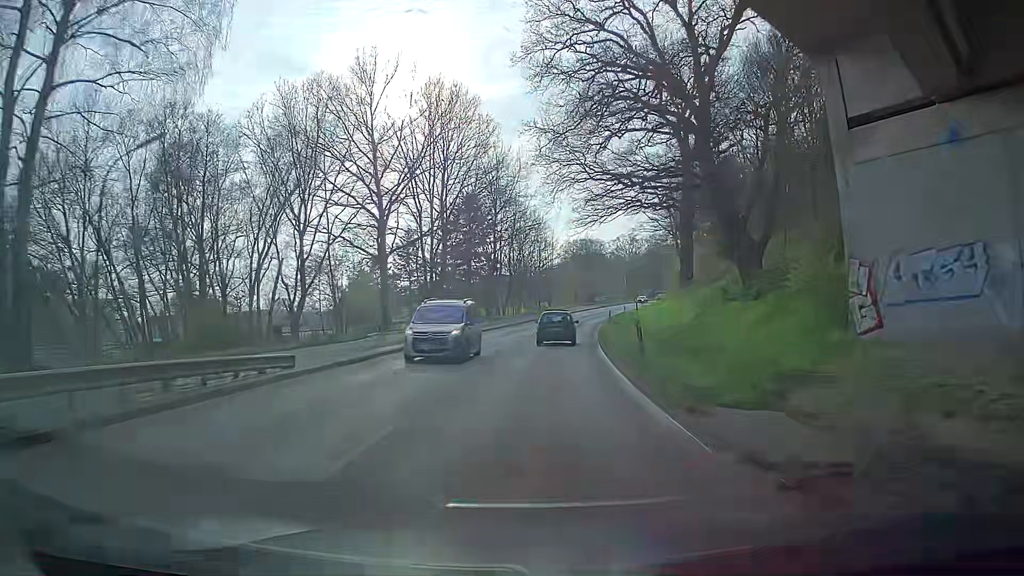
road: secondary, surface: asphalt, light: Day
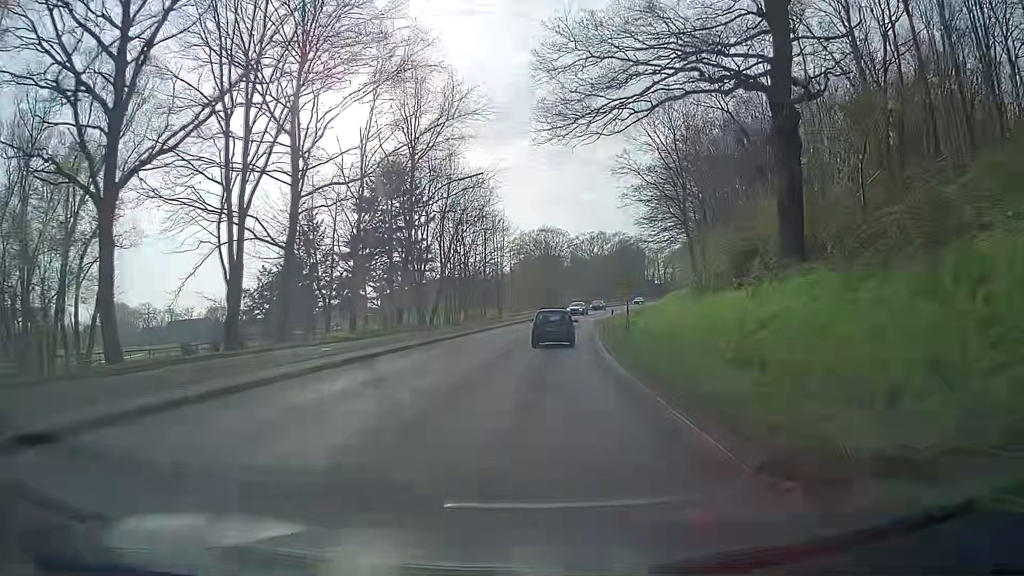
(+0.3, +28.2) m; +3°
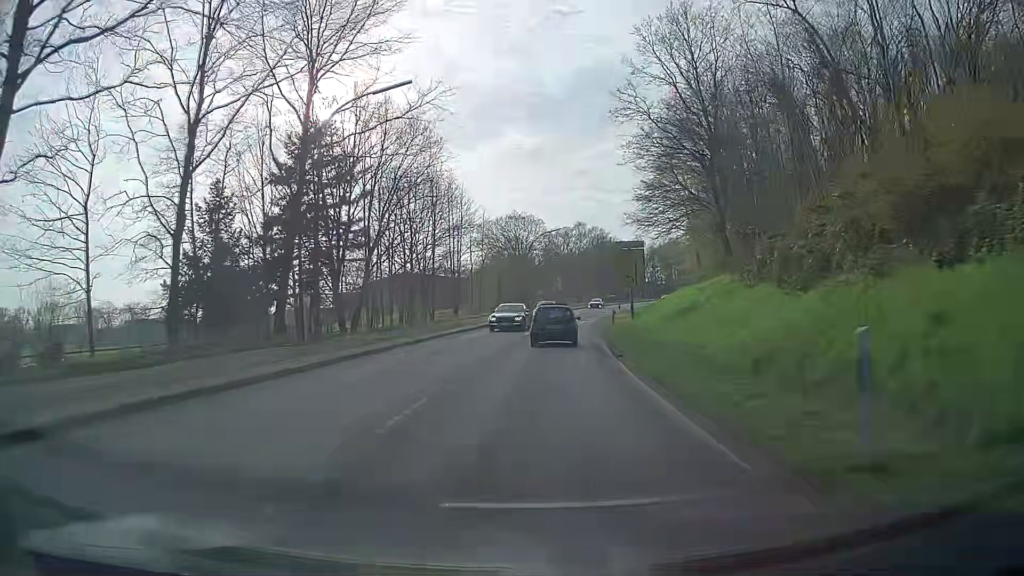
(+0.4, +17.8) m; +3°
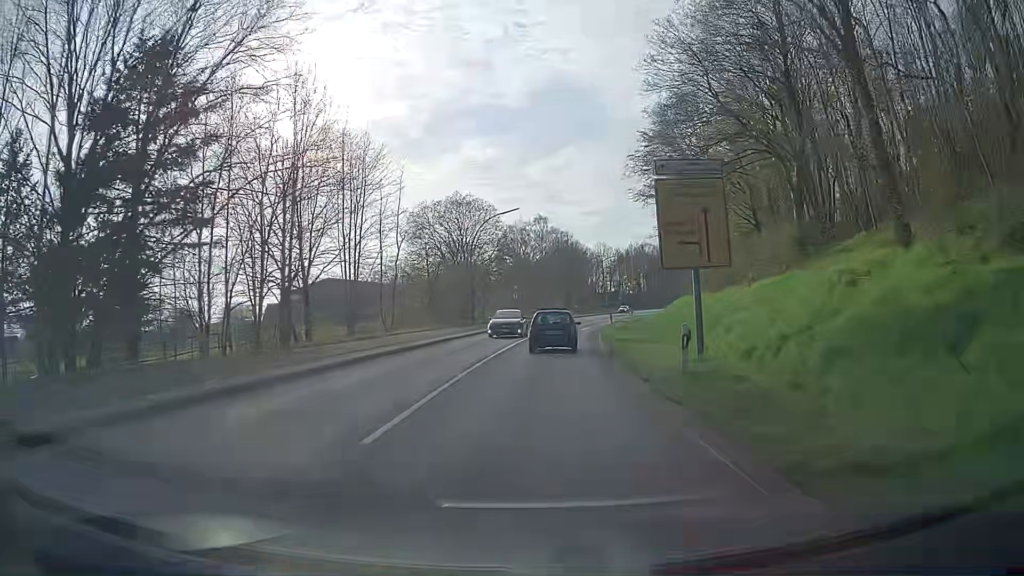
(+0.8, +24.2) m; +4°
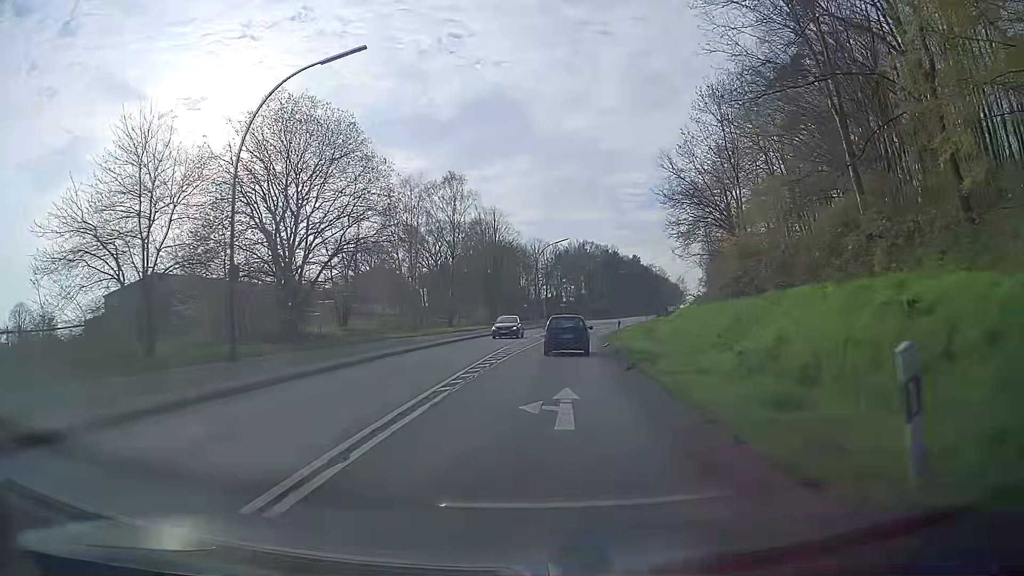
(+2.2, +38.0) m; +7°
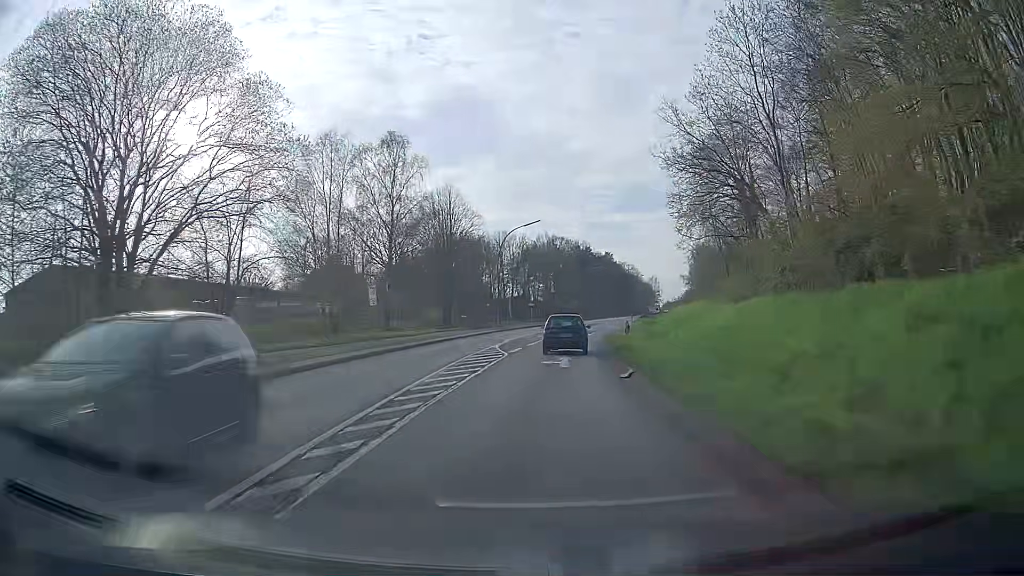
(+0.3, +15.4) m; +2°
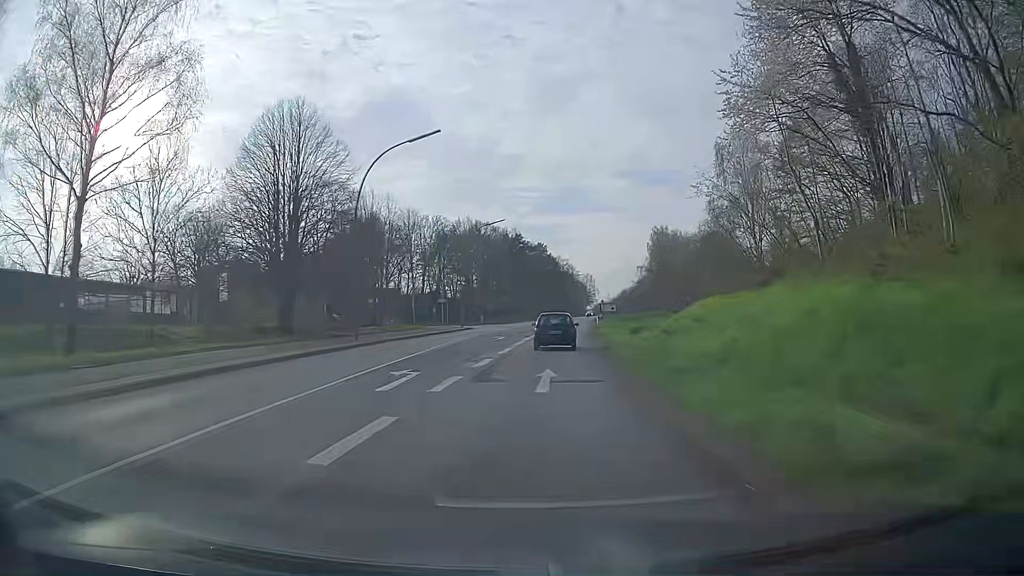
(+2.1, +31.5) m; +7°
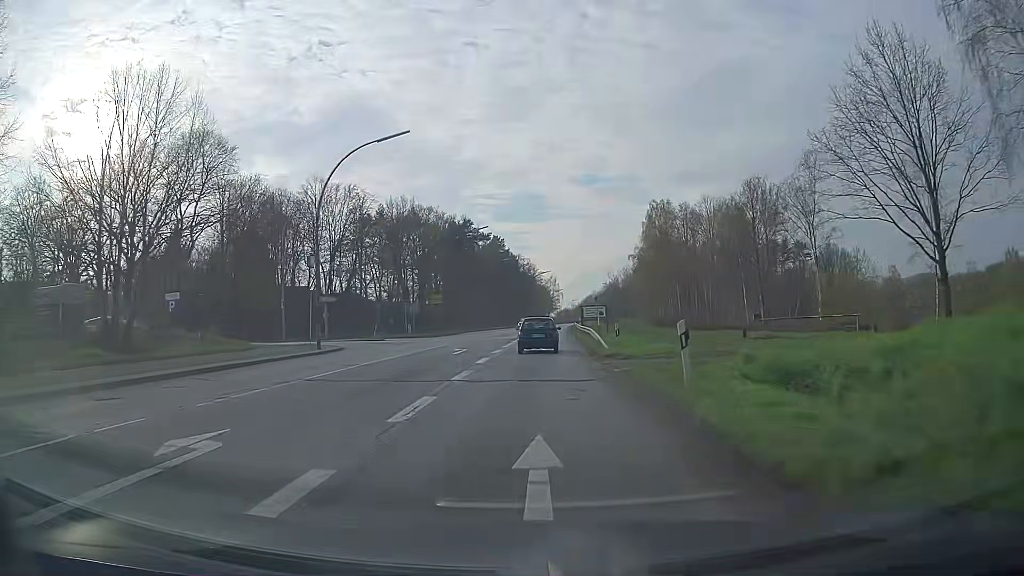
(+1.4, +33.1) m; +4°
